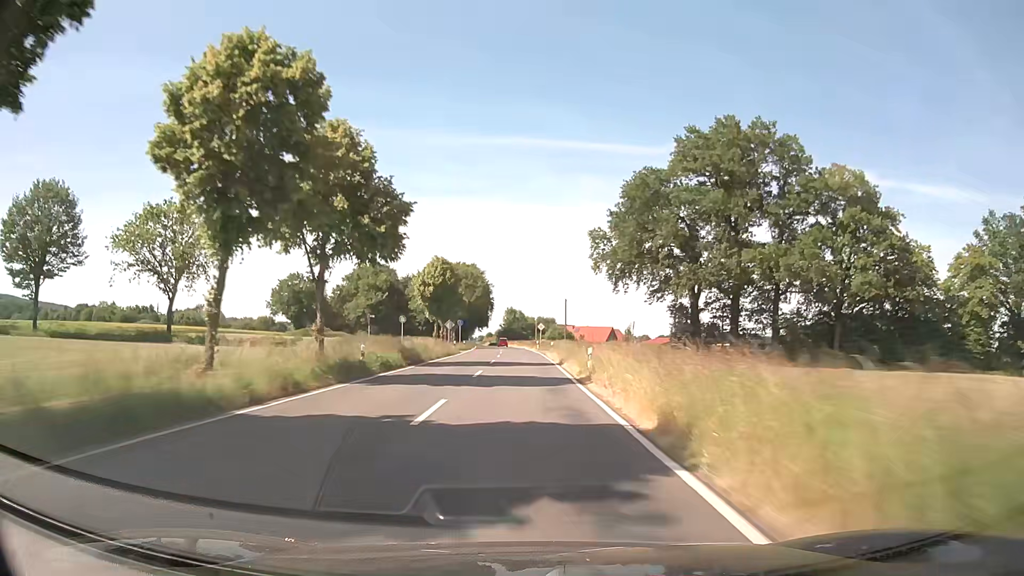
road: secondary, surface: asphalt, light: Day
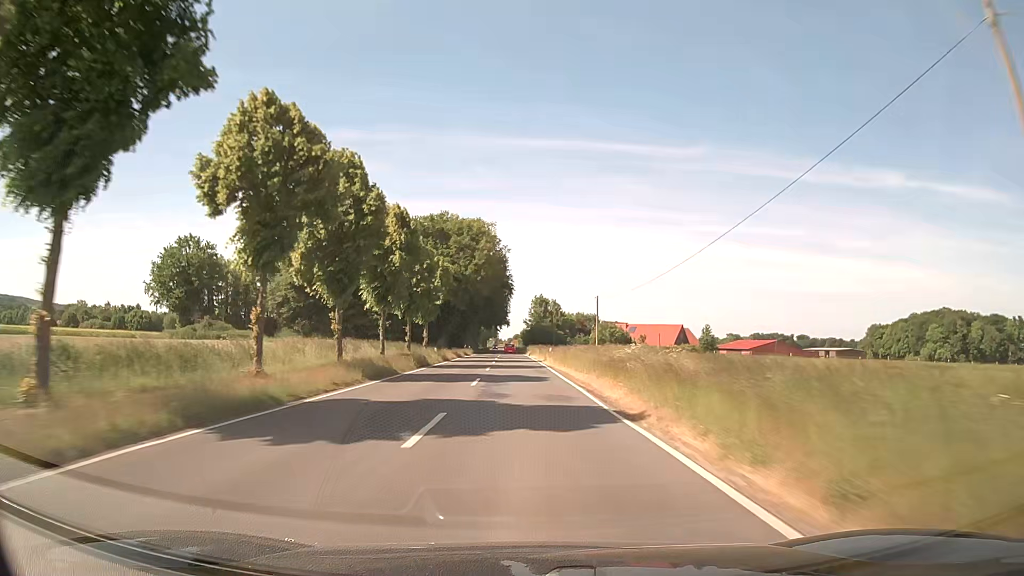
(-1.6, +76.6) m; -3°
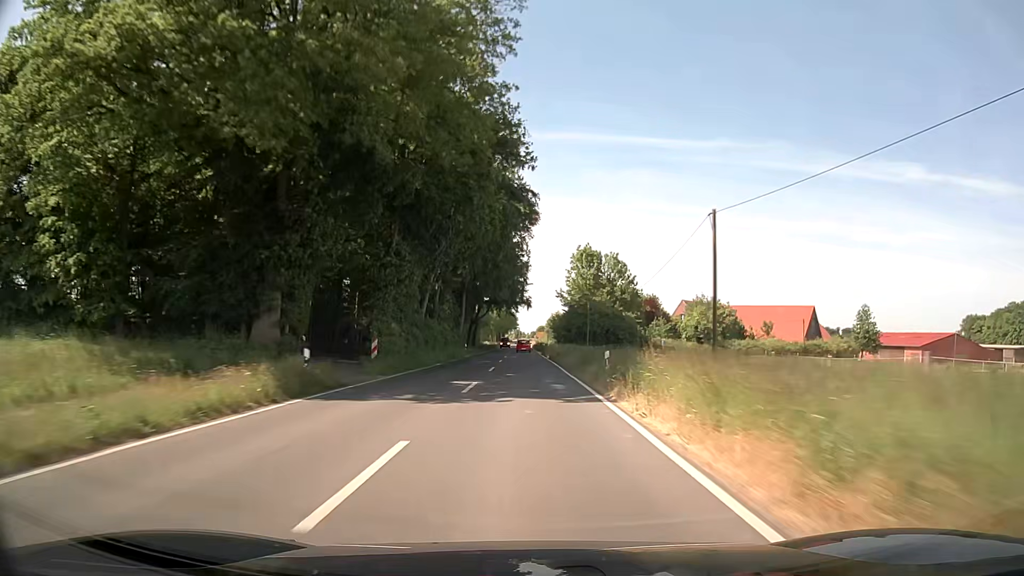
(-1.4, +78.2) m; -2°
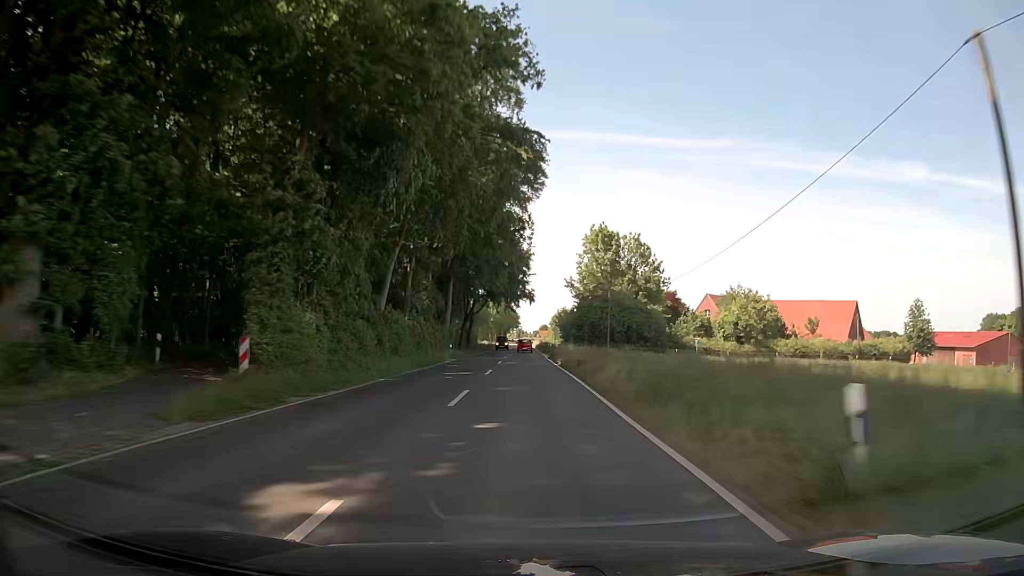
(0.0, +15.7) m; 0°
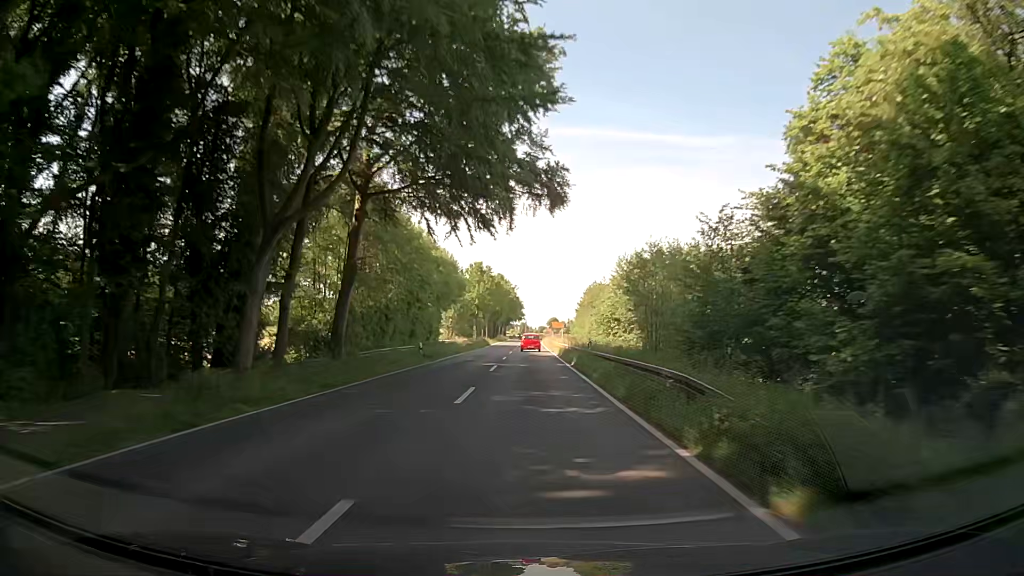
(-0.6, +73.8) m; 0°
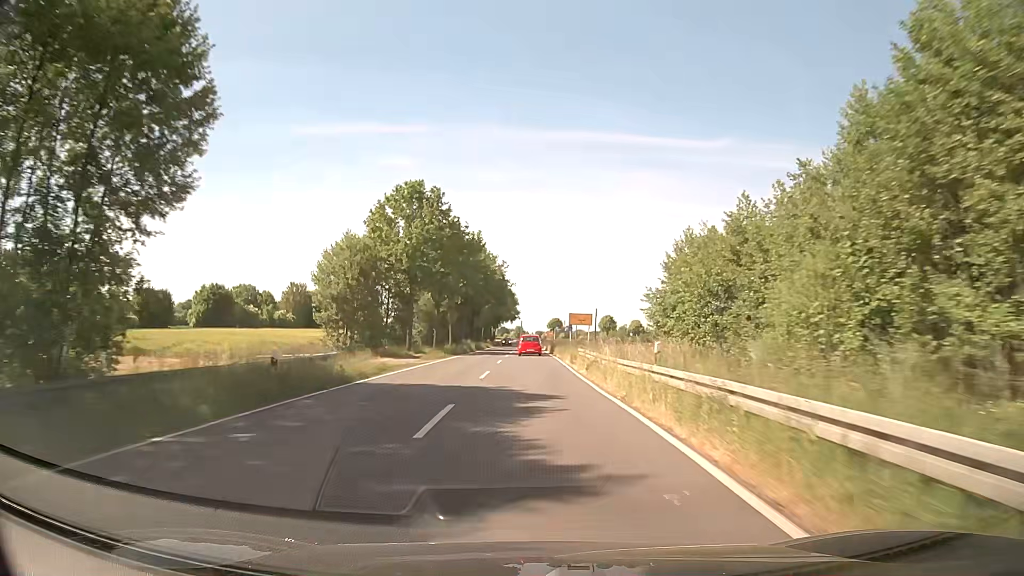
(+0.1, +66.4) m; 0°
